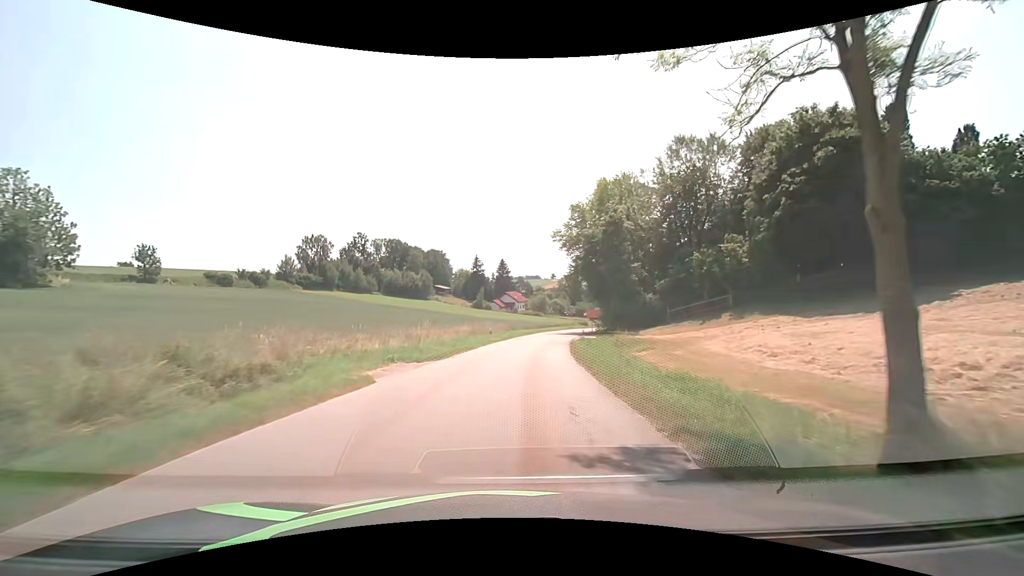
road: tertiary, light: Day
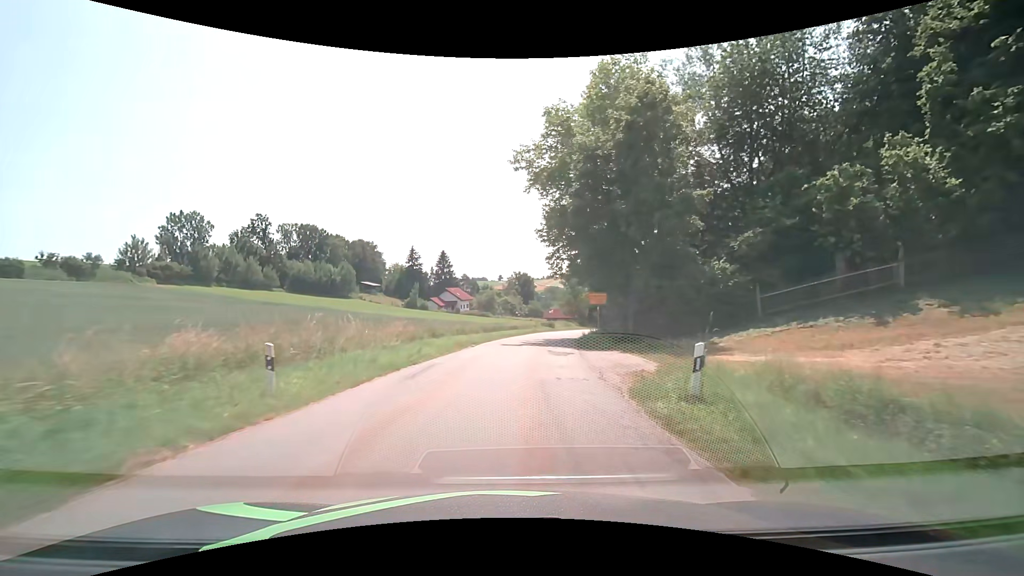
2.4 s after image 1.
(+1.6, +30.3) m; +6°
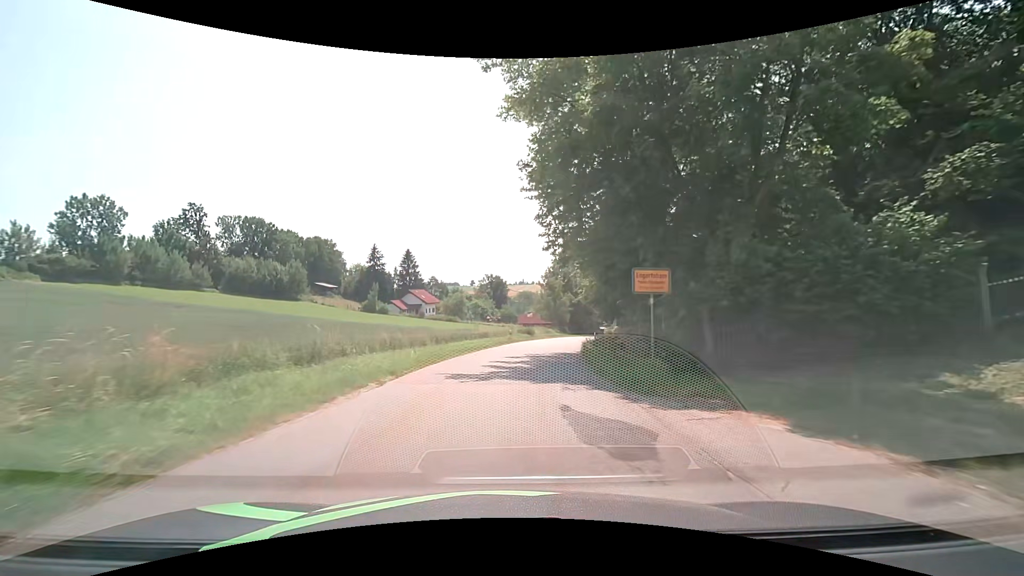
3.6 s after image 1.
(+0.4, +14.3) m; +3°
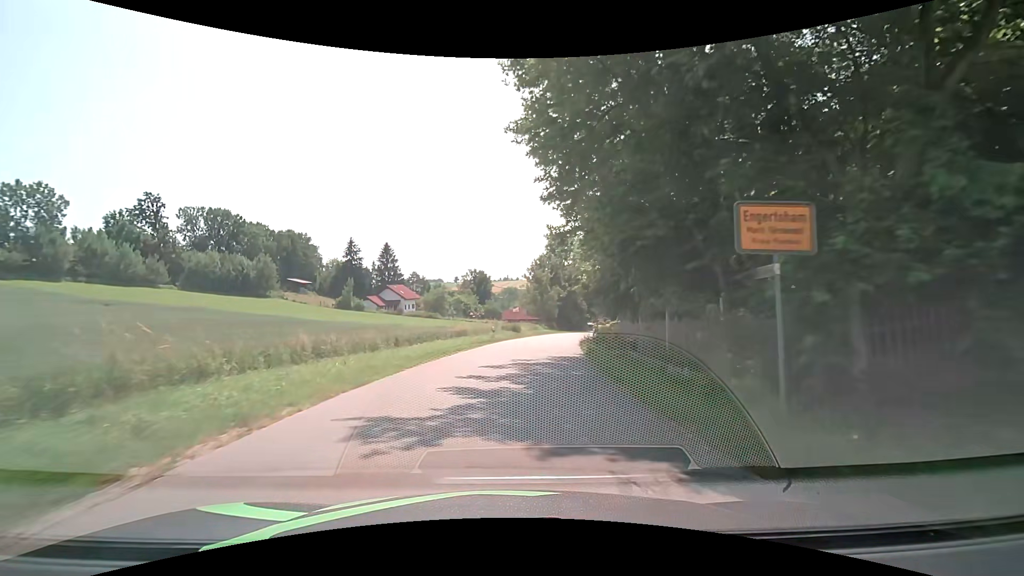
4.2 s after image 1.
(+0.1, +6.8) m; +2°
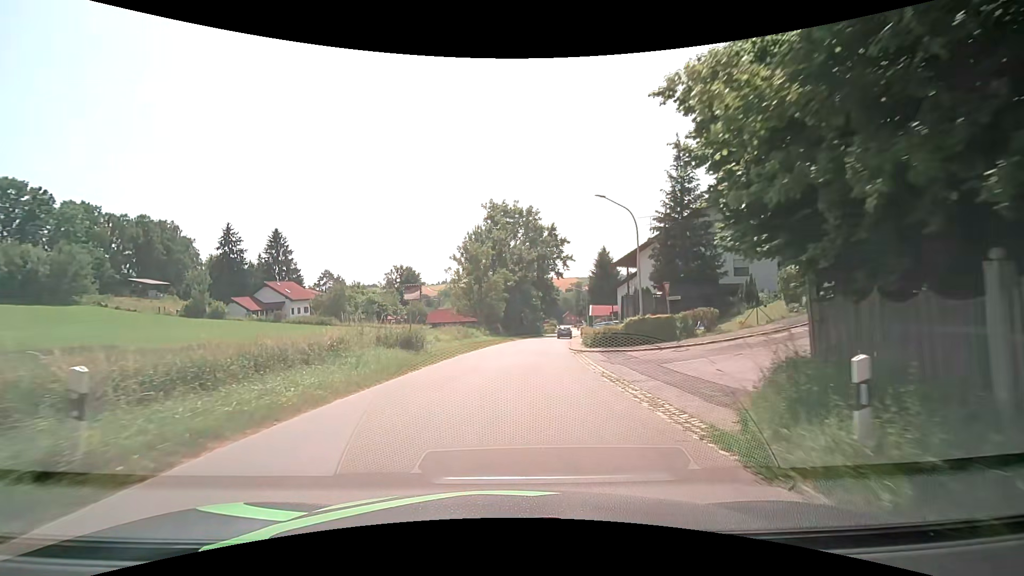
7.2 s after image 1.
(+2.0, +31.4) m; +7°
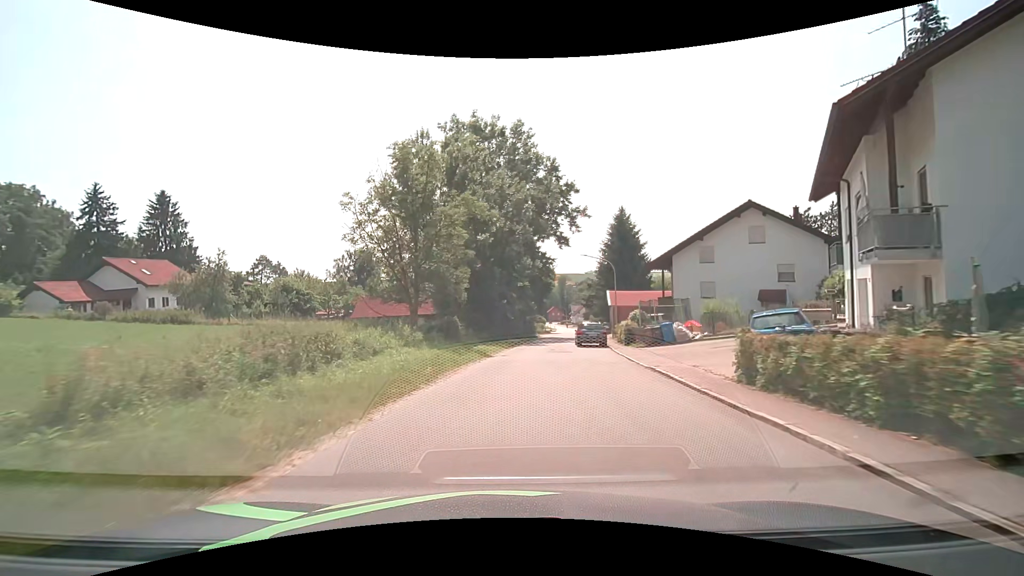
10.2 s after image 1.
(+0.6, +31.1) m; +2°
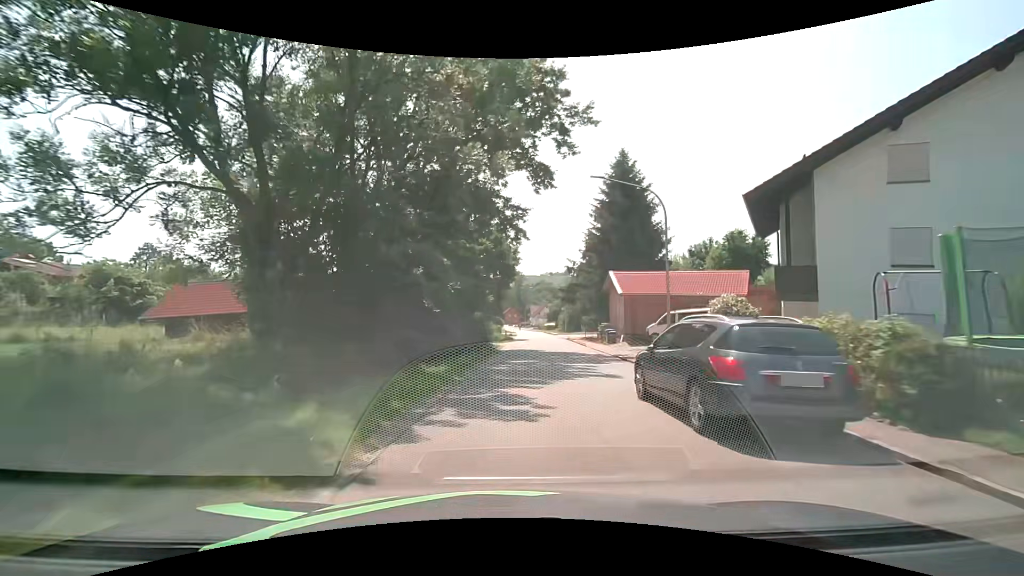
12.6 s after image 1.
(+1.1, +23.9) m; +5°
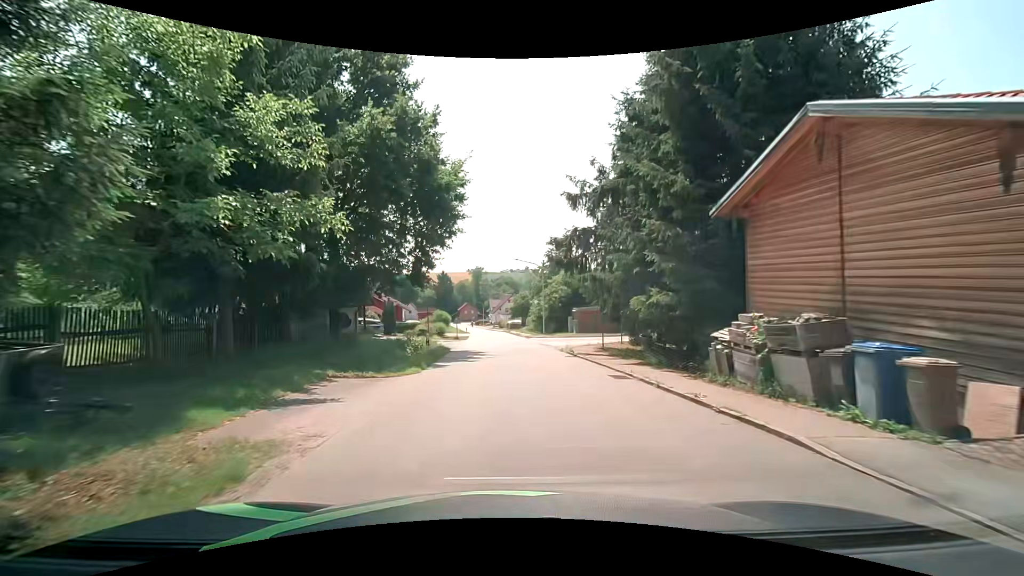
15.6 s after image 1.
(+1.2, +28.0) m; +4°
